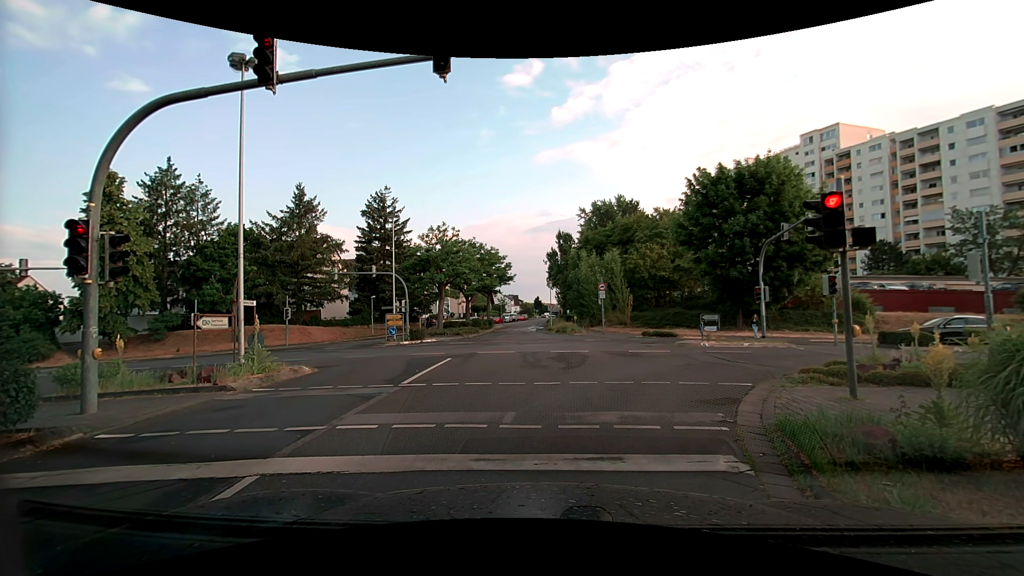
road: tertiary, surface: asphalt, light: Day
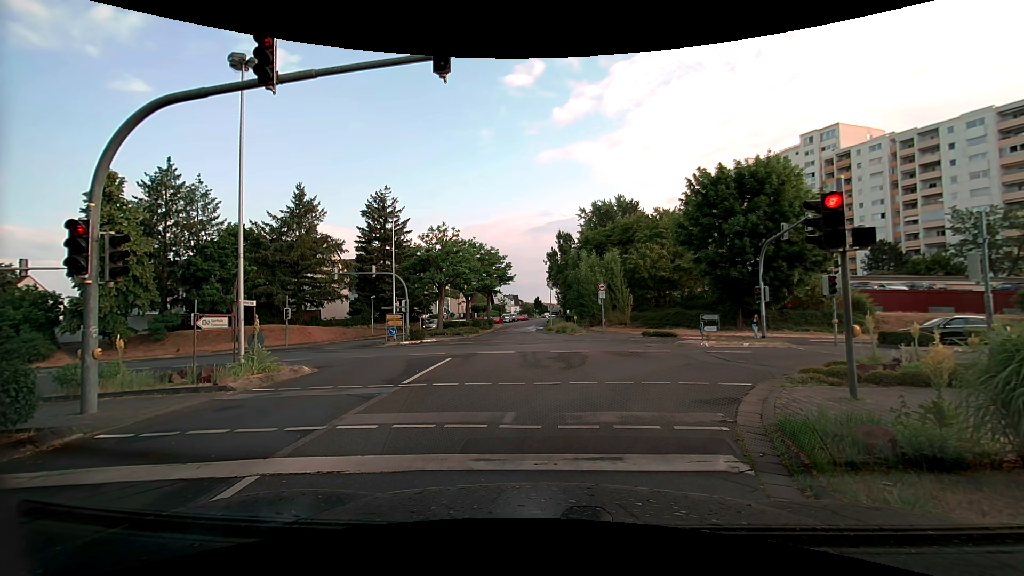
(0.0, 0.0) m; 0°
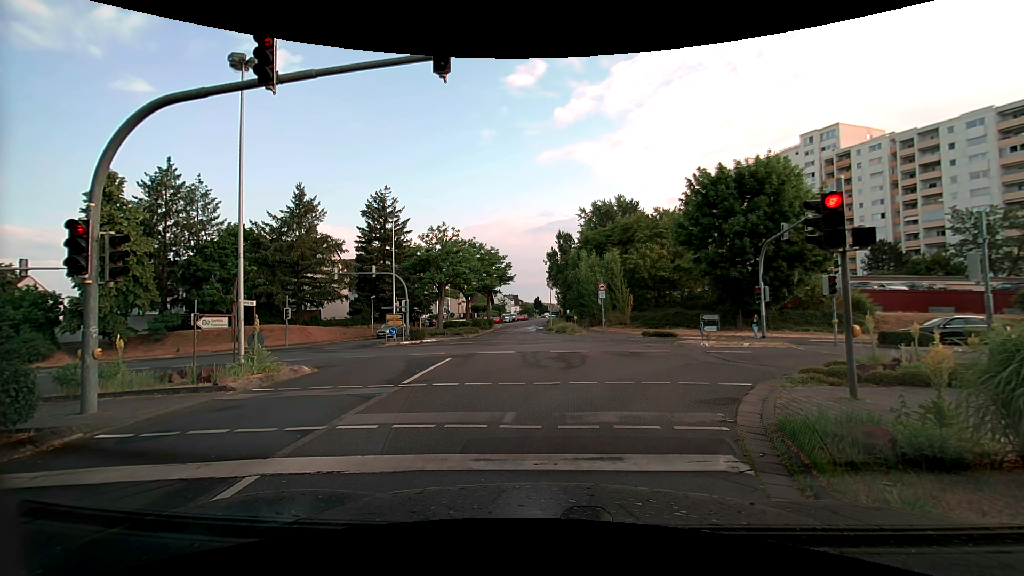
(0.0, 0.0) m; 0°
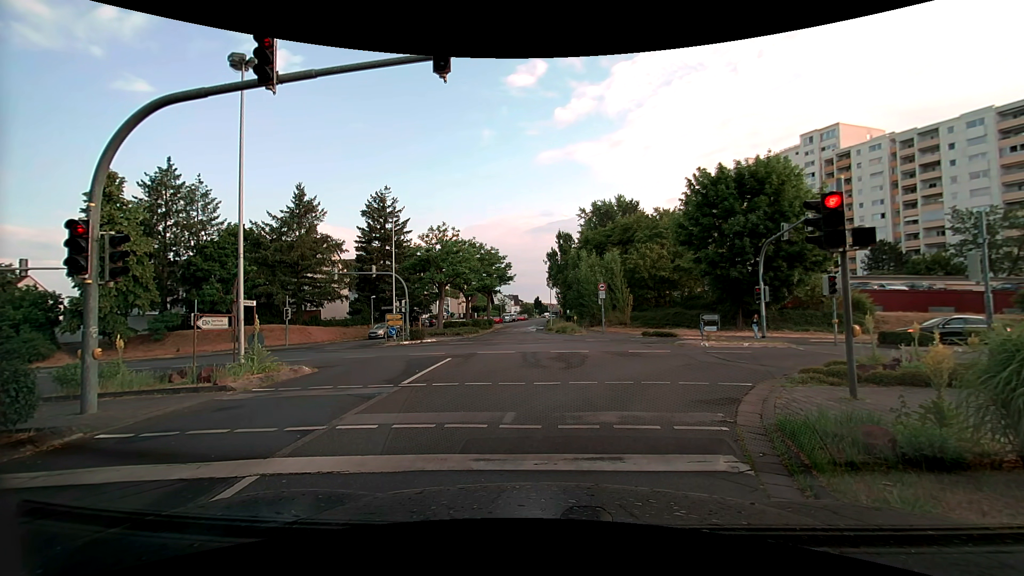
(0.0, 0.0) m; 0°
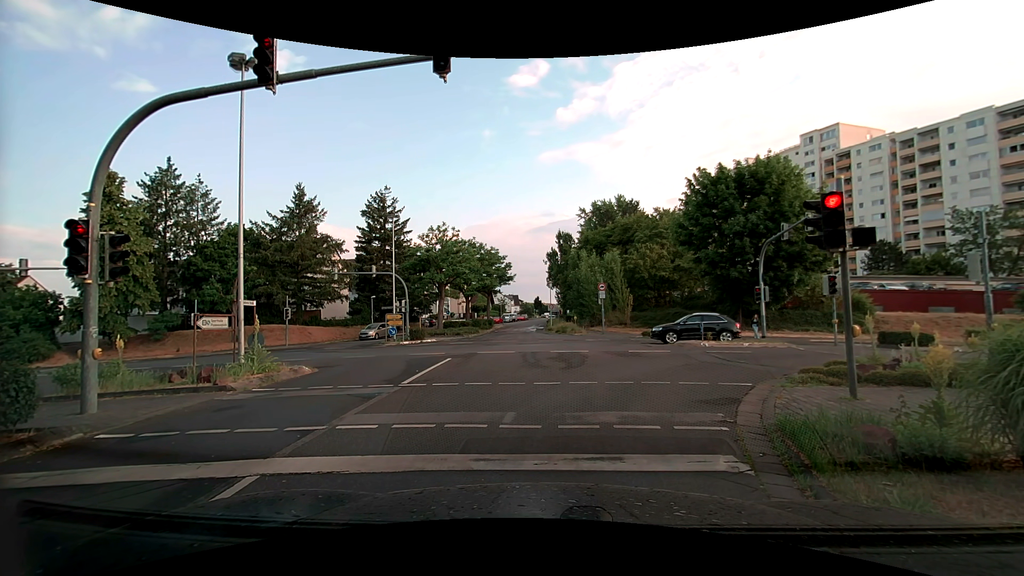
(0.0, 0.0) m; 0°
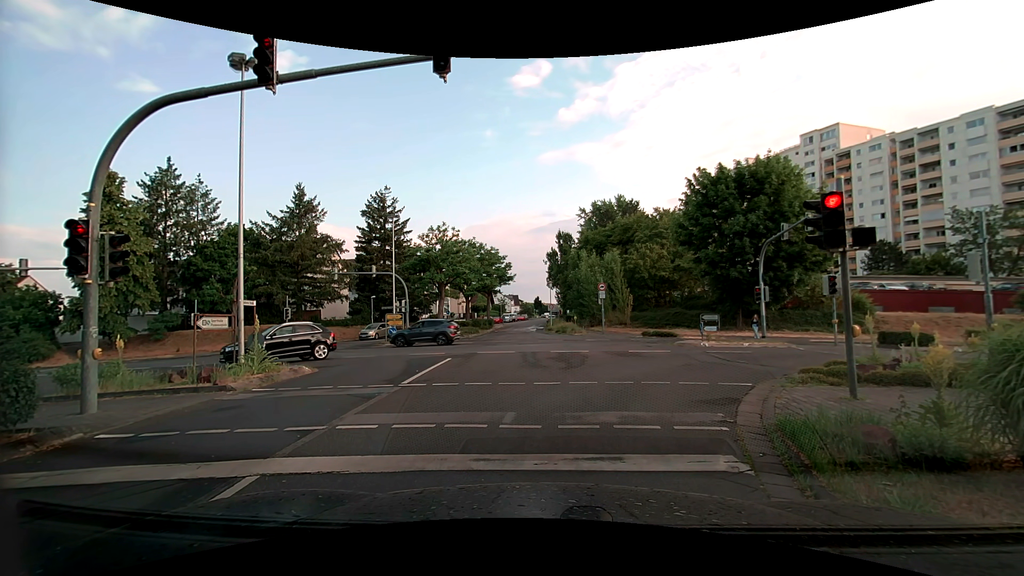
(0.0, 0.0) m; 0°
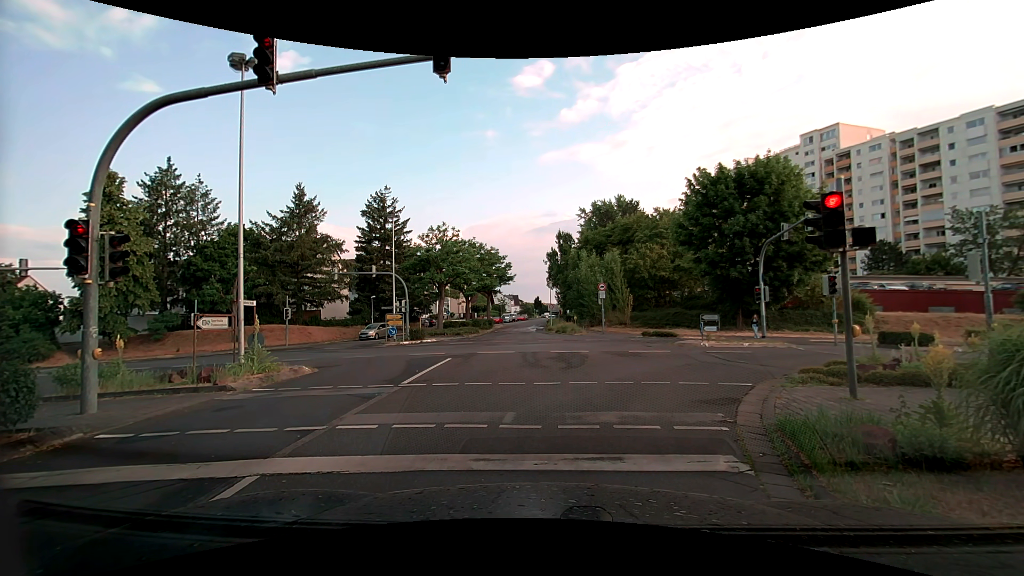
(0.0, 0.0) m; 0°
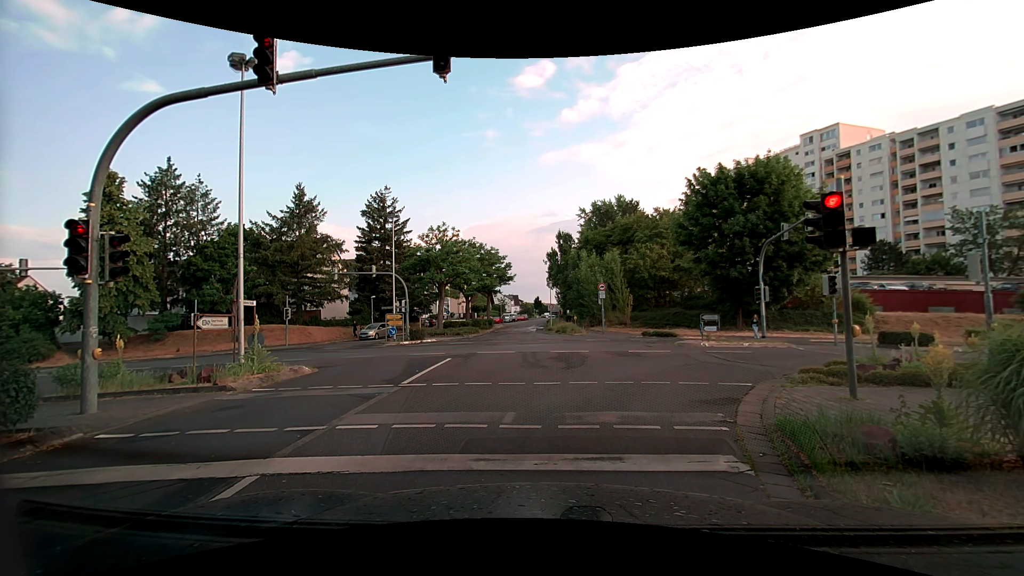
(0.0, 0.0) m; 0°
(0, +10) (+5, +19) (+14, +23) (+24, +22) (+34, +22) (+44, +22) (+54, +21) (+64, +21) (+74, +21) (+84, +21) m
